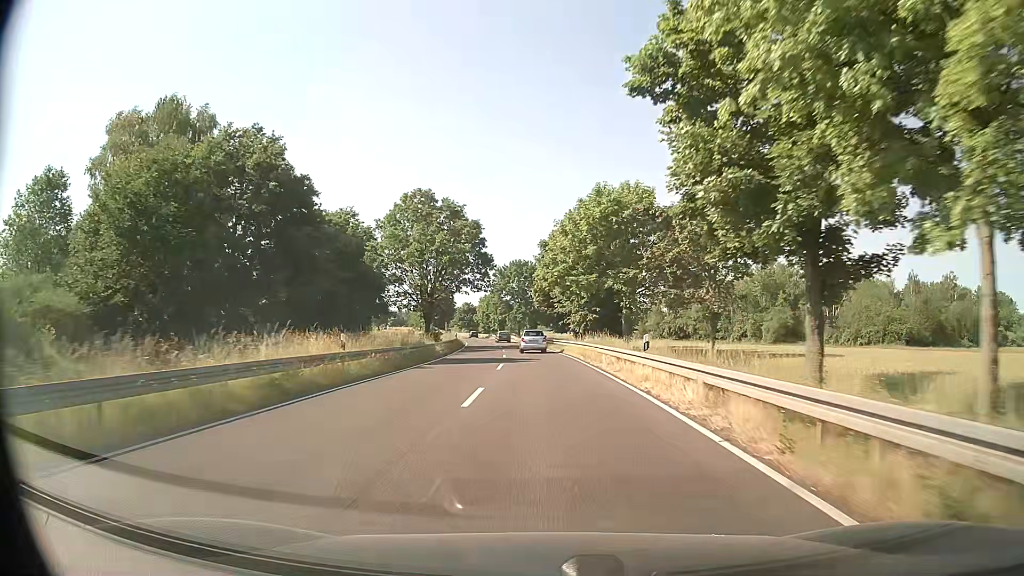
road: primary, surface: asphalt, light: Day
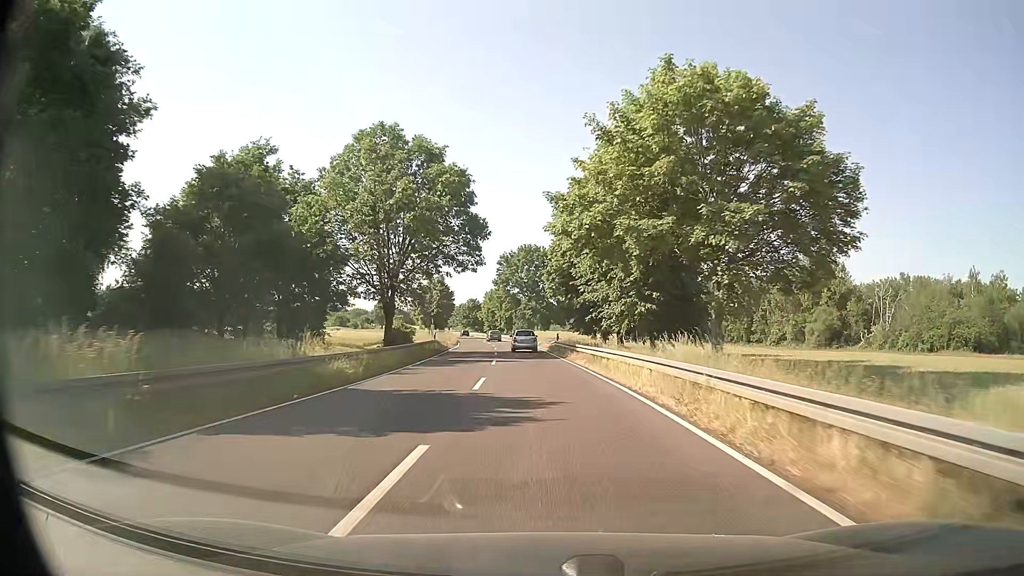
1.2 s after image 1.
(-0.2, +20.3) m; 0°
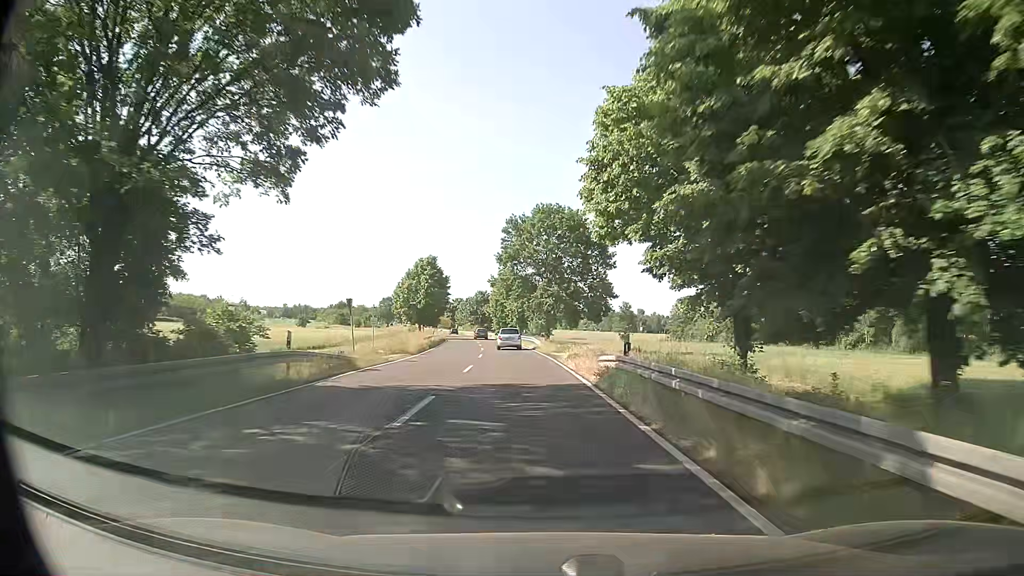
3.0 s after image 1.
(-1.1, +30.8) m; -3°
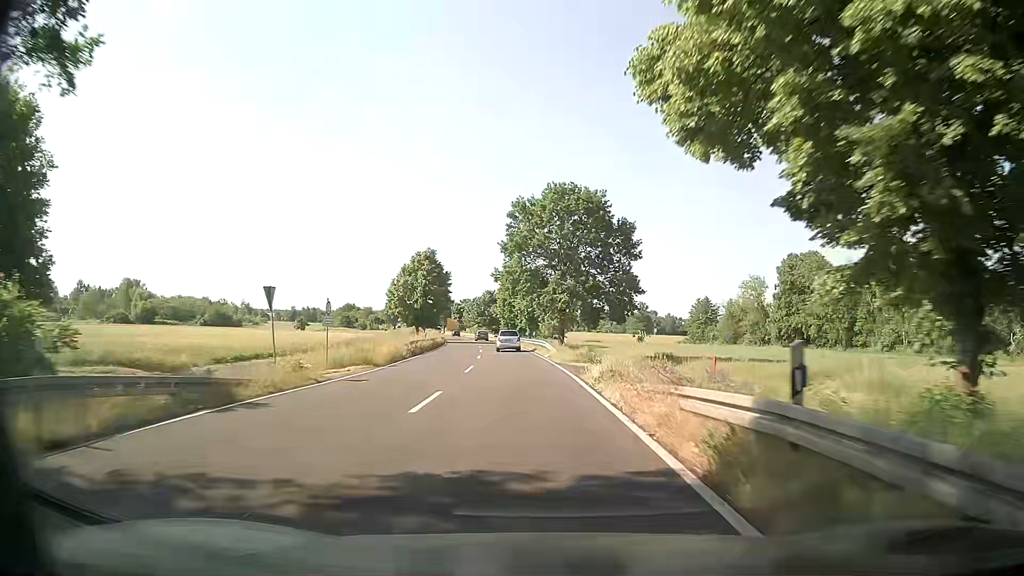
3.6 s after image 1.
(0.0, +10.3) m; 0°
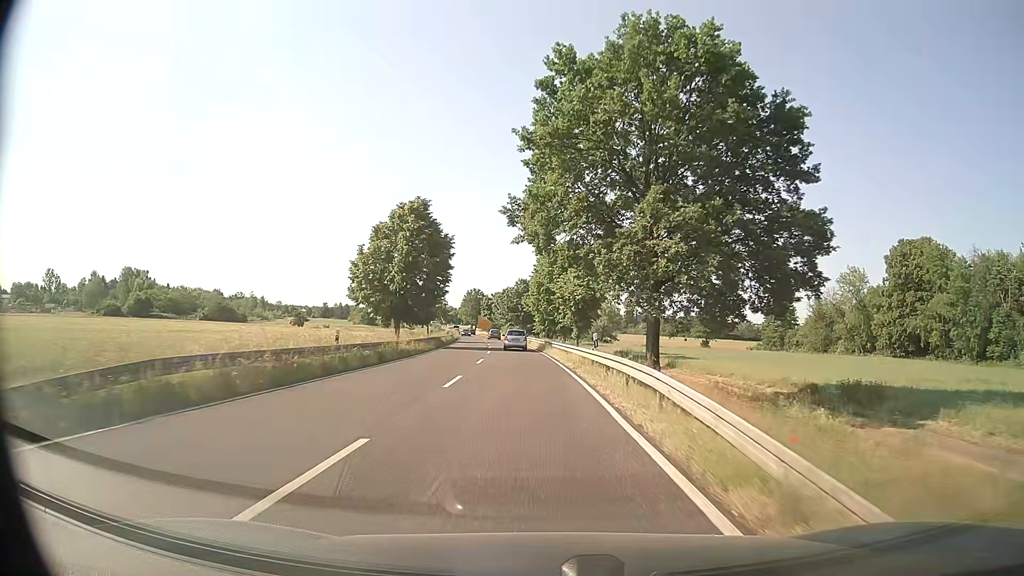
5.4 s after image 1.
(-1.2, +31.2) m; -4°
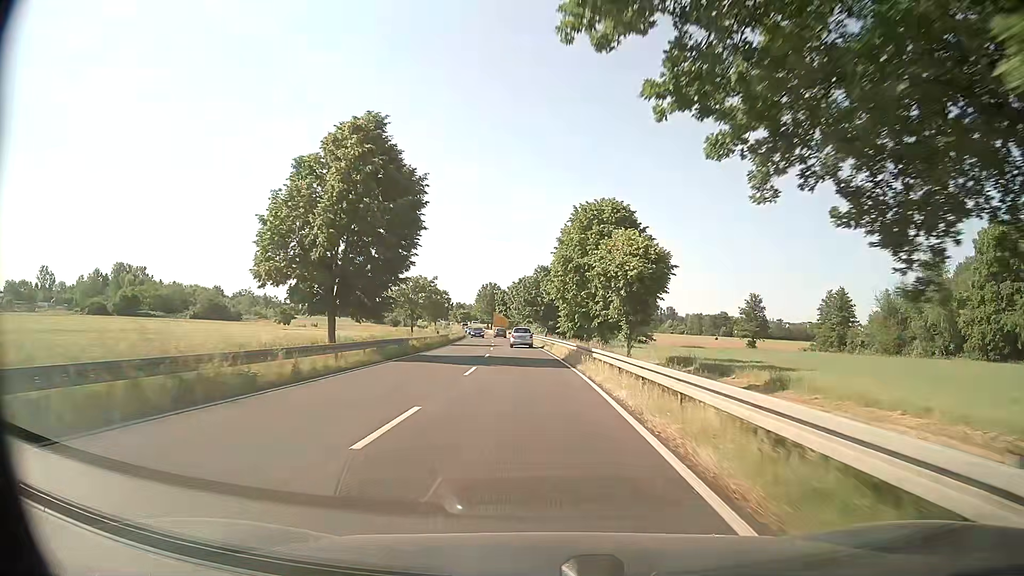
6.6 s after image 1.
(-0.4, +21.0) m; -2°
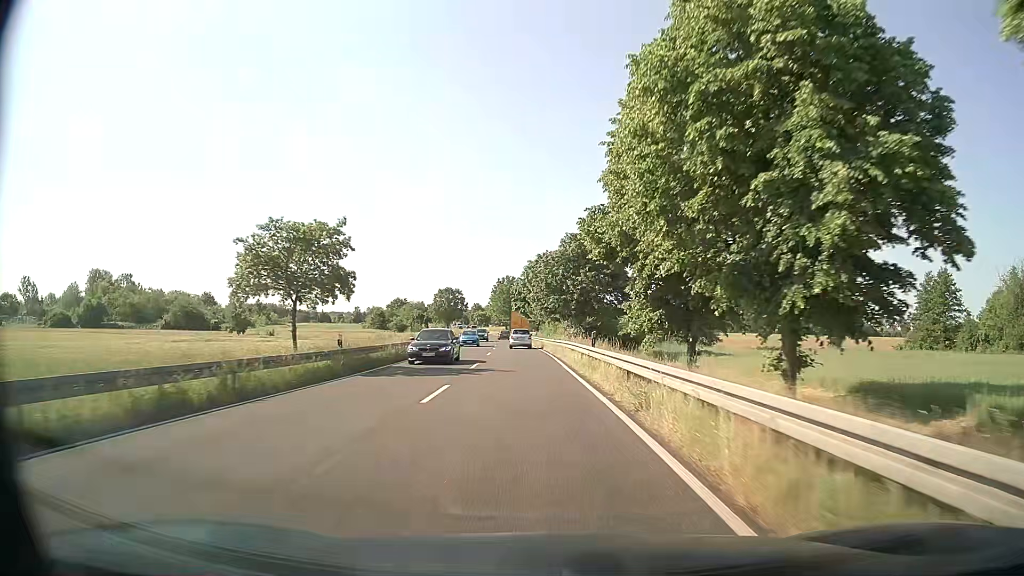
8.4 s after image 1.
(-0.6, +31.3) m; -2°
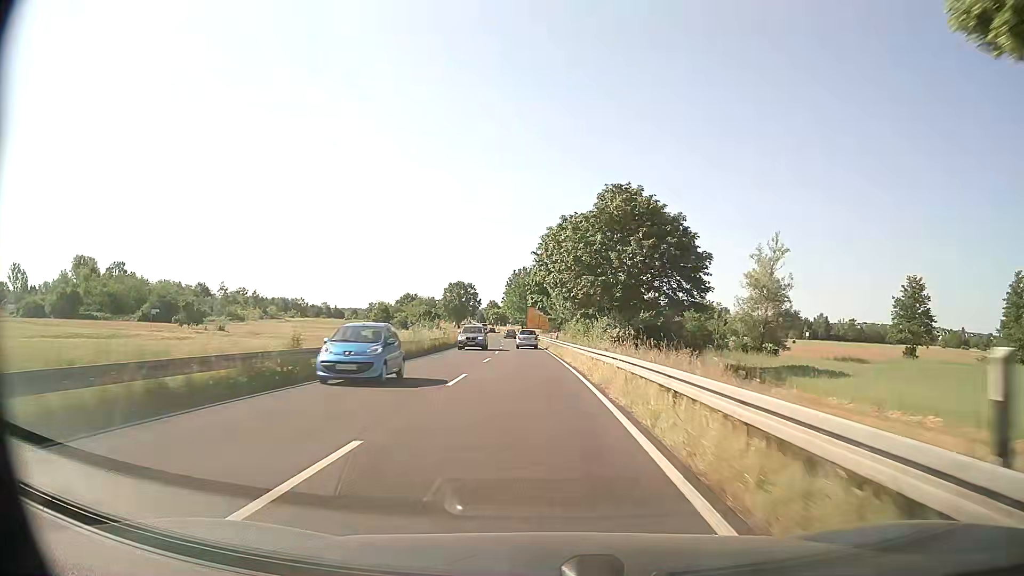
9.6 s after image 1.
(-0.3, +20.6) m; -1°
(0, +10) (0, +20) (-1, +30) (-1, +40) (-1, +50) (-2, +60) (-3, +70) (-3, +80) (-4, +90) (-5, +100) m
